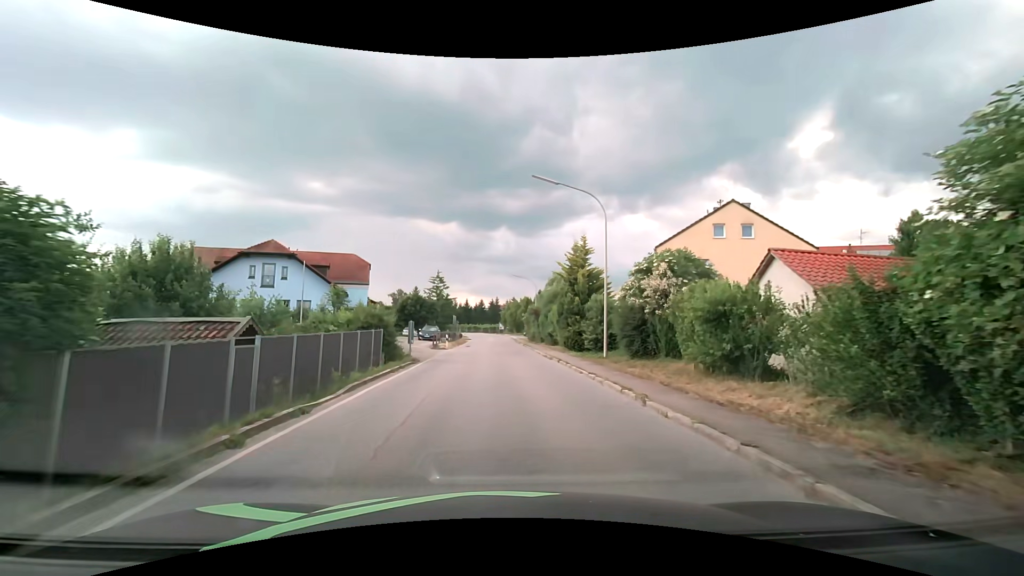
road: secondary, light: Day
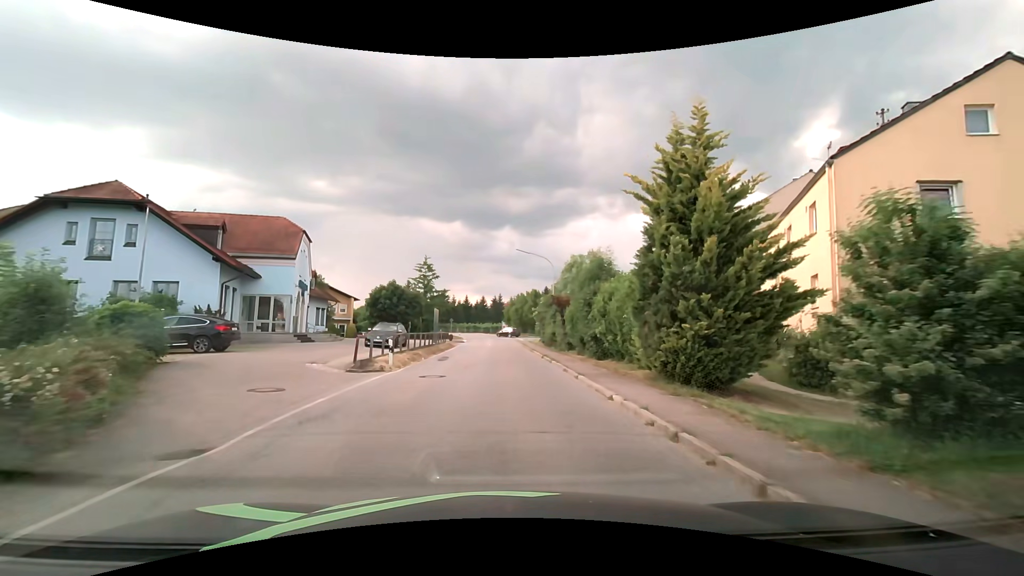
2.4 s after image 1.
(-0.1, +19.4) m; 0°
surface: asphalt
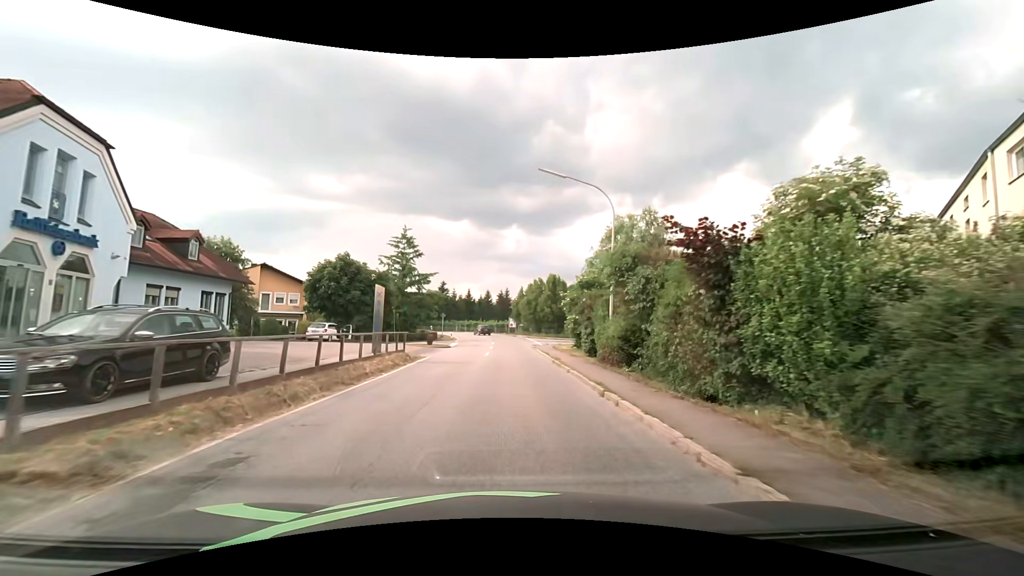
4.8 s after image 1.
(-0.3, +21.8) m; -1°
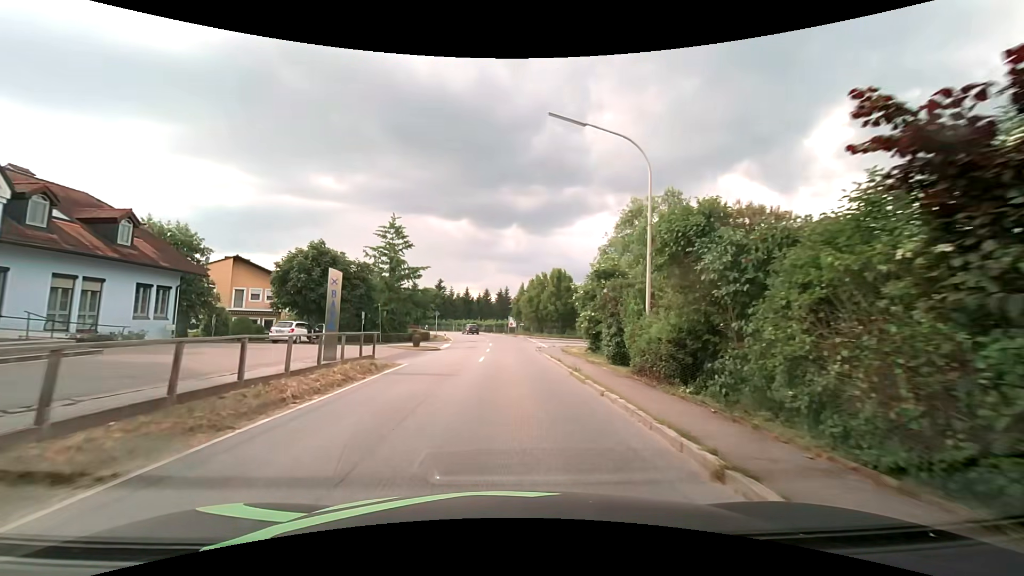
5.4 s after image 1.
(0.0, +5.7) m; +1°
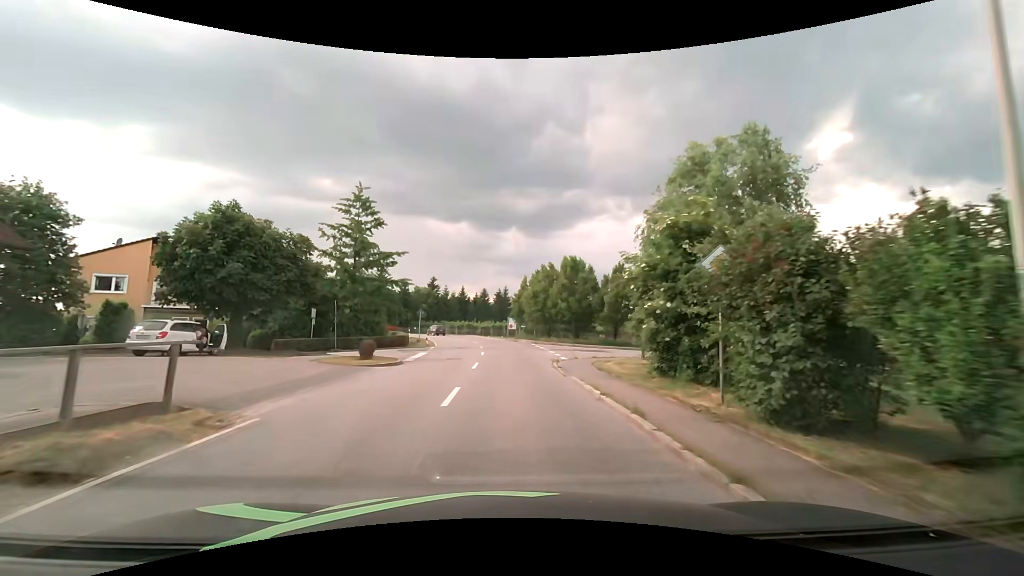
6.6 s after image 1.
(-0.1, +11.7) m; 0°
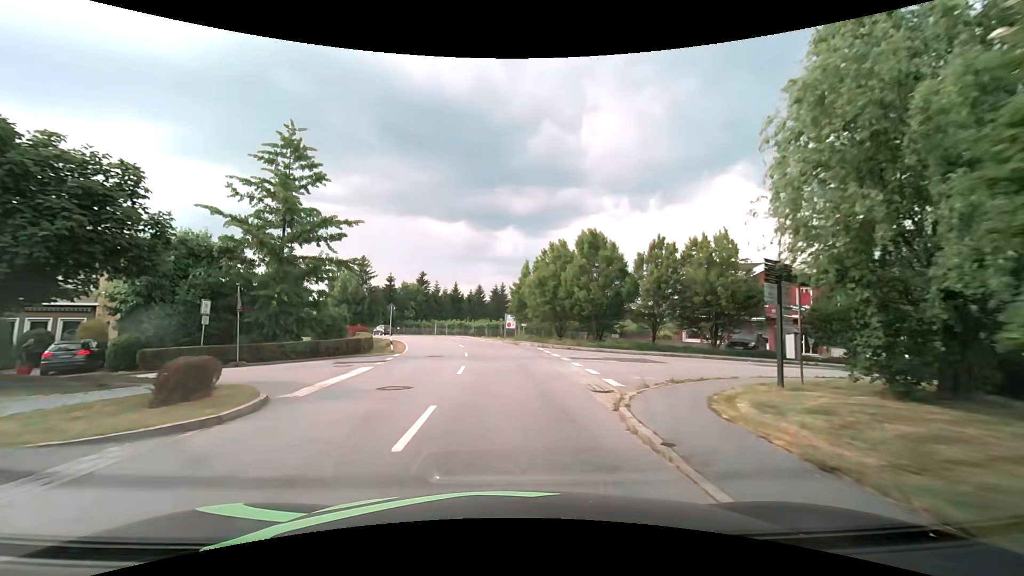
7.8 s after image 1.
(0.0, +12.1) m; 0°
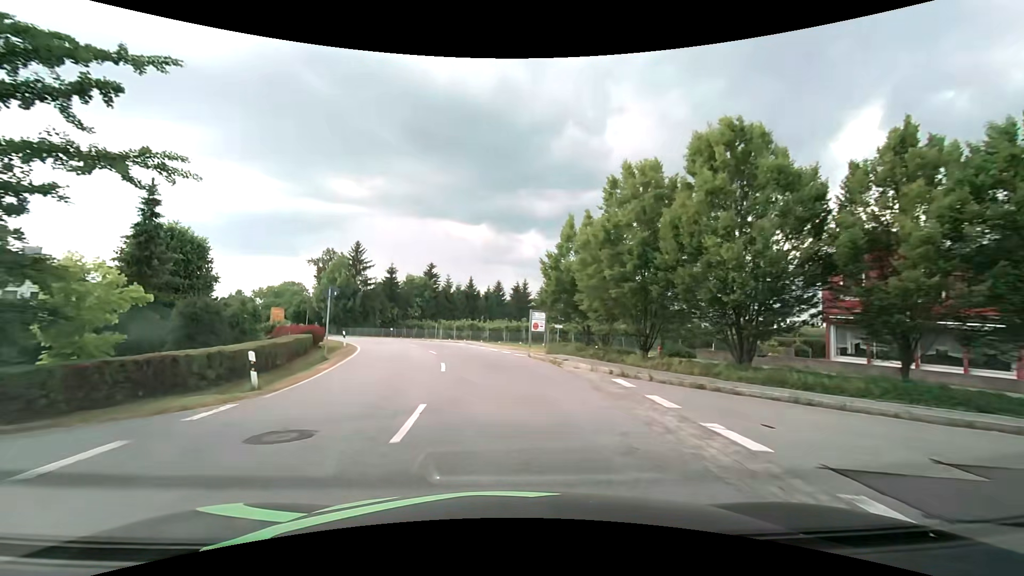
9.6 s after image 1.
(-0.2, +18.2) m; -2°
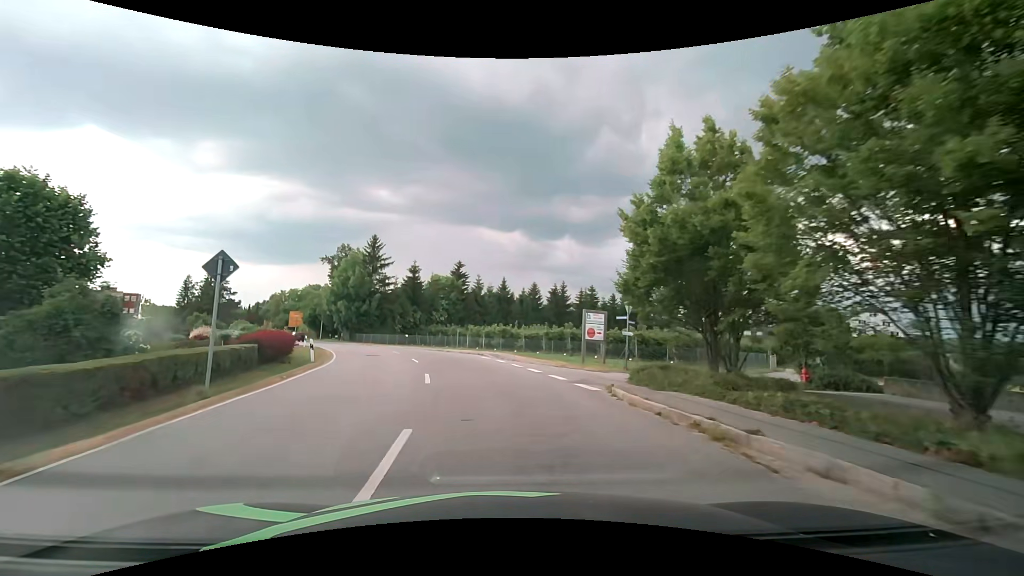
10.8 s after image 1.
(-0.4, +11.5) m; -4°
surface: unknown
(0, +10) (-2, +20) (-4, +30) (-8, +39) (-12, +48) (-17, +56) (-23, +65) (-28, +73) (-33, +82) (-39, +90) m
